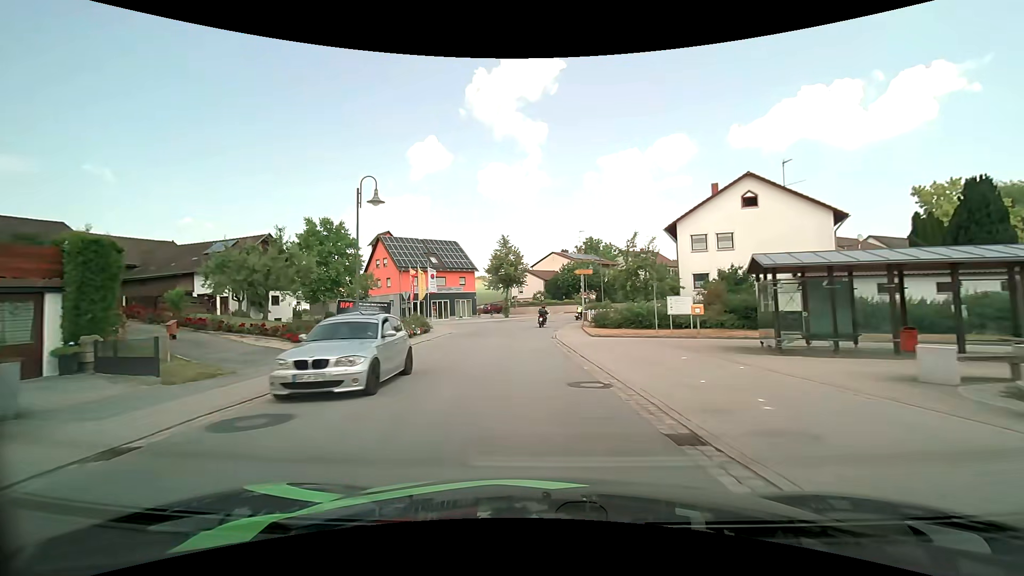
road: secondary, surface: asphalt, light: Day
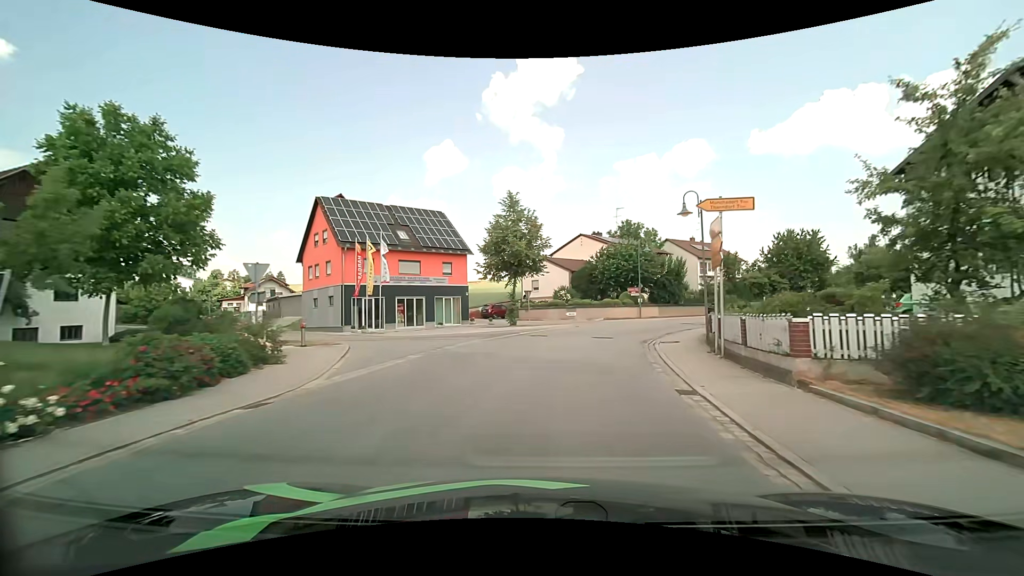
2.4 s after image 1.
(-1.1, +24.1) m; -2°
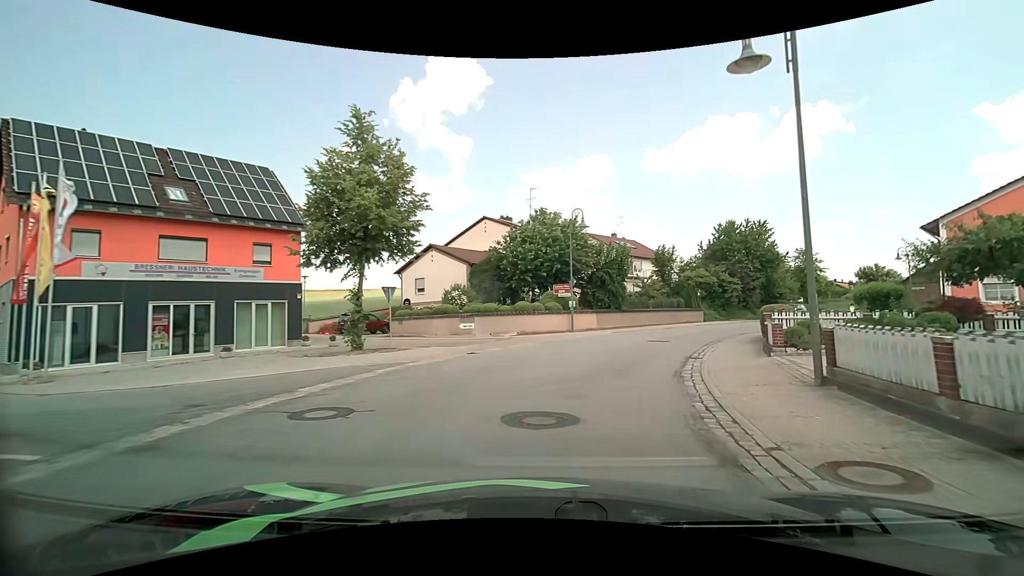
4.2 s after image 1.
(+1.3, +16.5) m; +11°
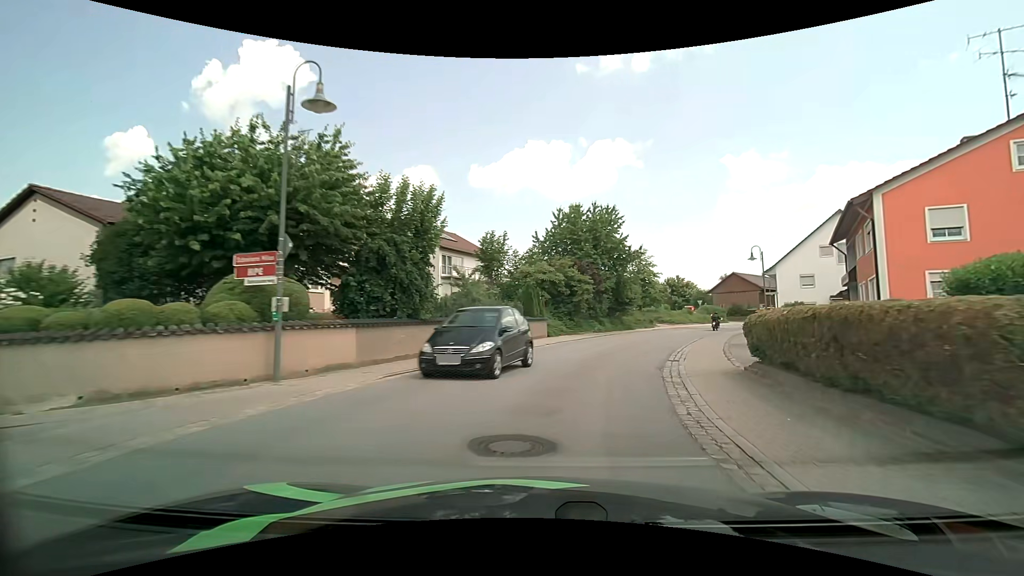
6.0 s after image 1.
(+2.9, +17.2) m; +20°
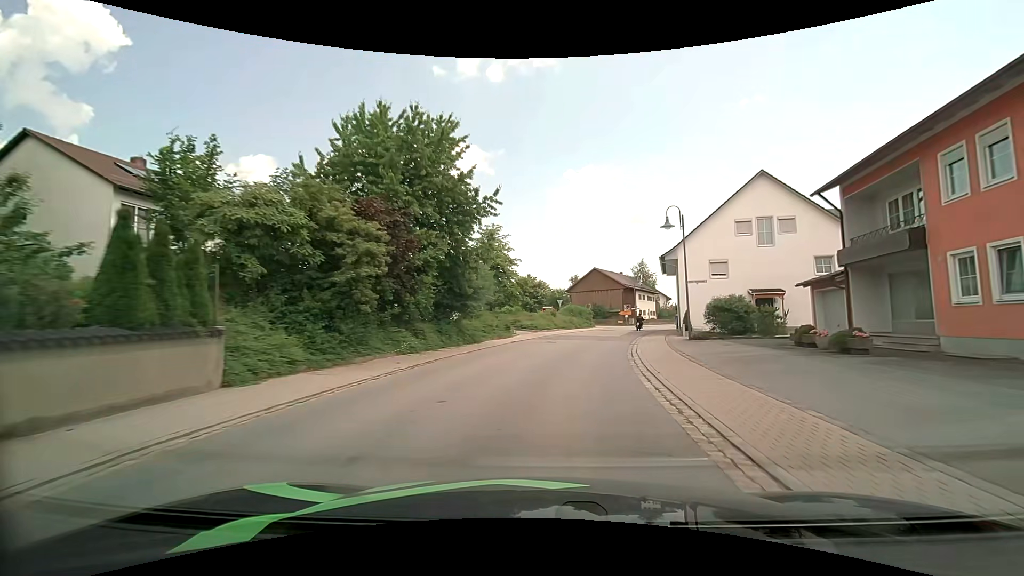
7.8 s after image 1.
(+3.3, +20.0) m; +17°
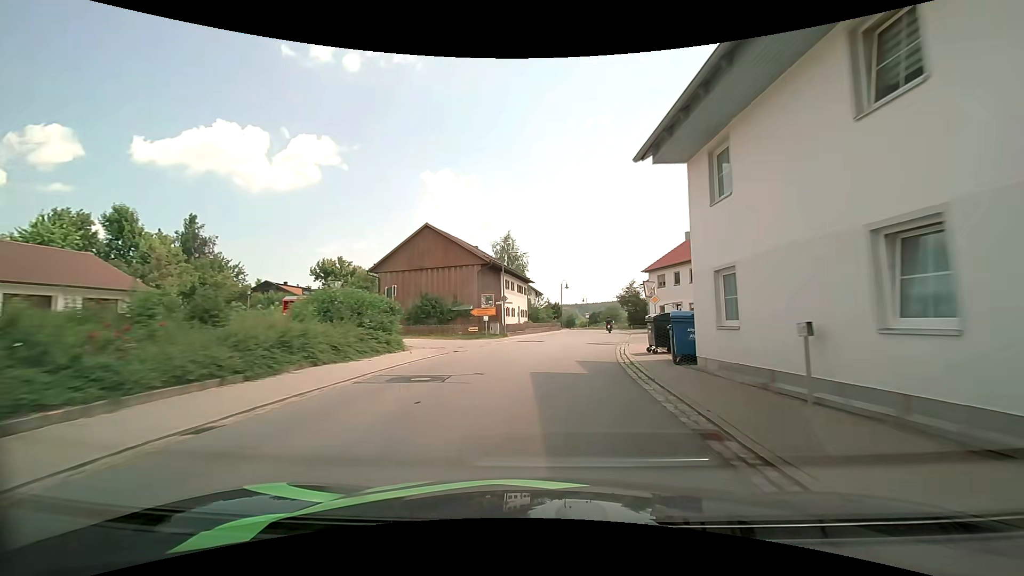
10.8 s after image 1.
(+5.4, +37.9) m; +16°
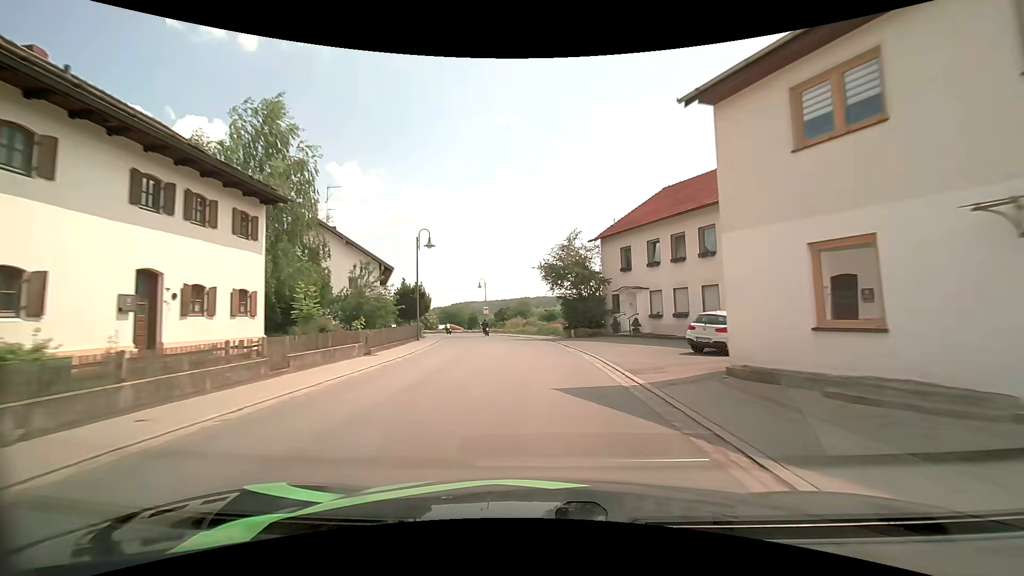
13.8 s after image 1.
(+5.0, +40.2) m; +11°
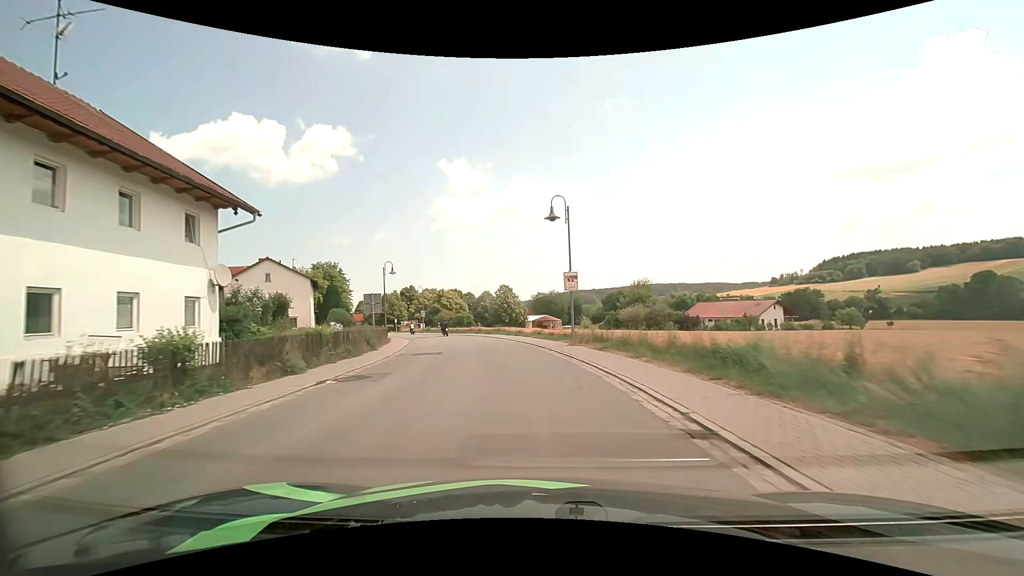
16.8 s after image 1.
(-2.9, +40.5) m; -12°
(0, +10) (-2, +20) (-4, +30) (-6, +39) (-10, +49) (-13, +58) (-18, +67) (-22, +76) (-27, +85) (-32, +94) m
